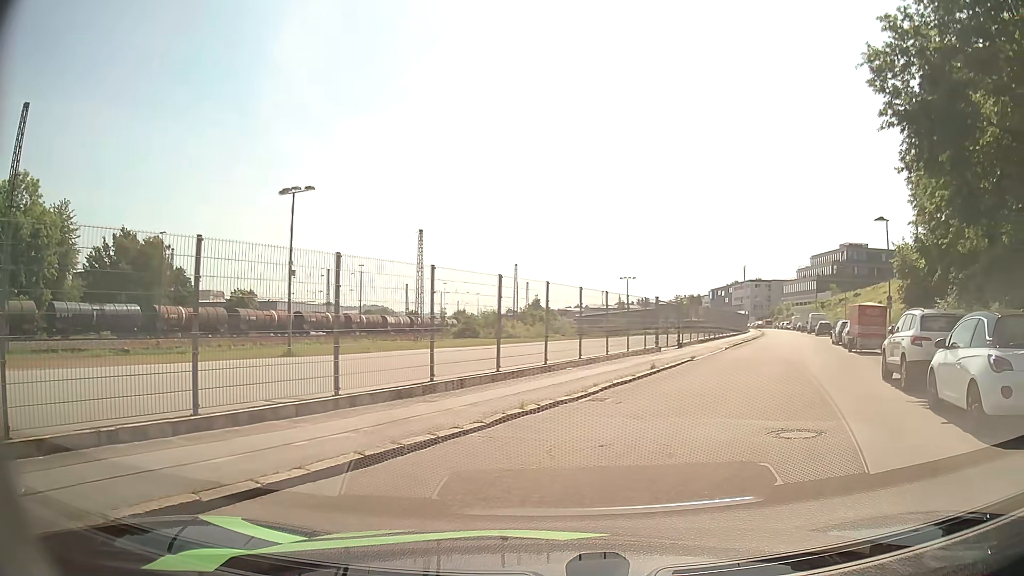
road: residential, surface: asphalt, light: Day
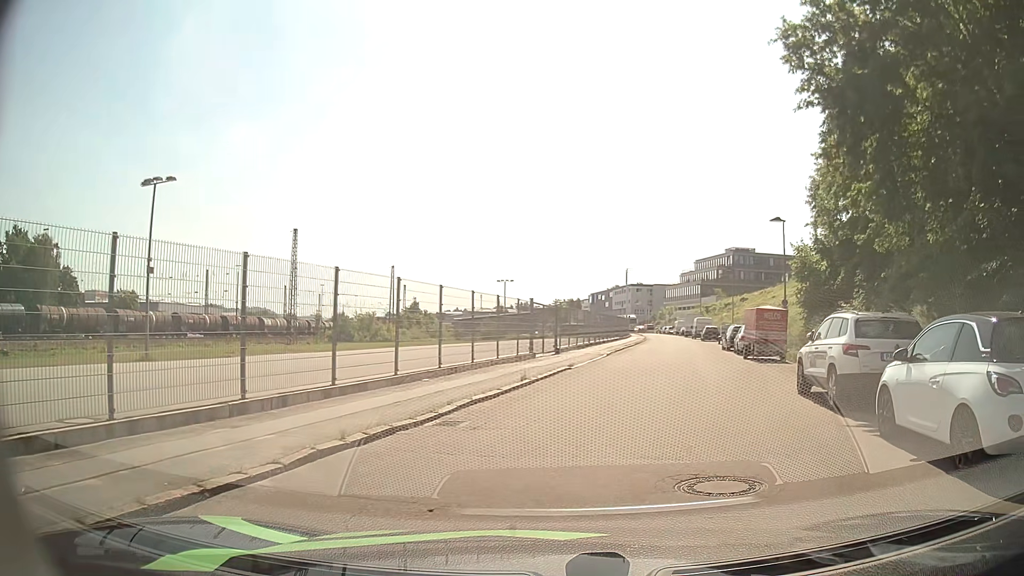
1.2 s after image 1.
(+0.2, +2.5) m; +7°
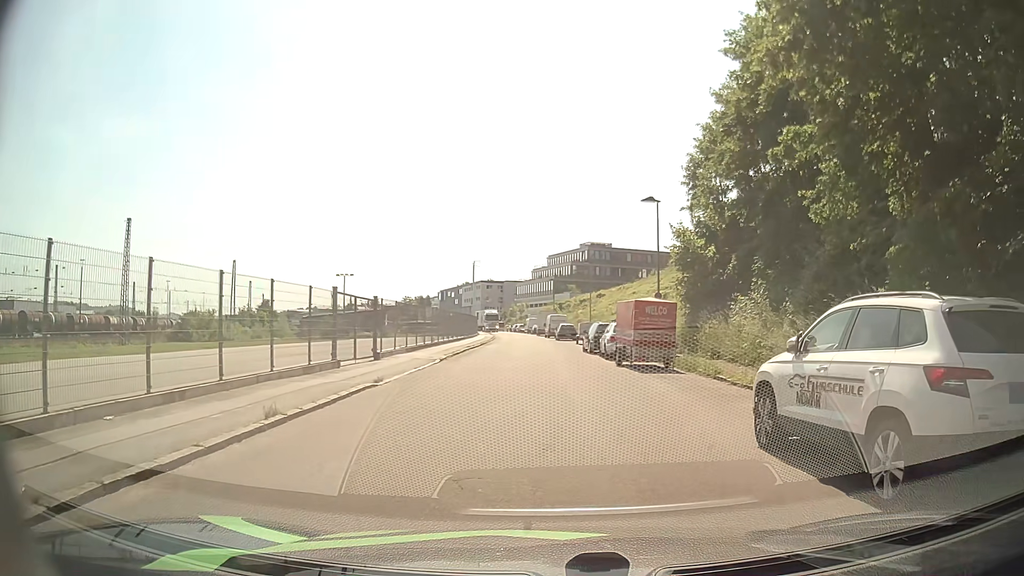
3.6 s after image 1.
(+1.0, +6.6) m; +13°
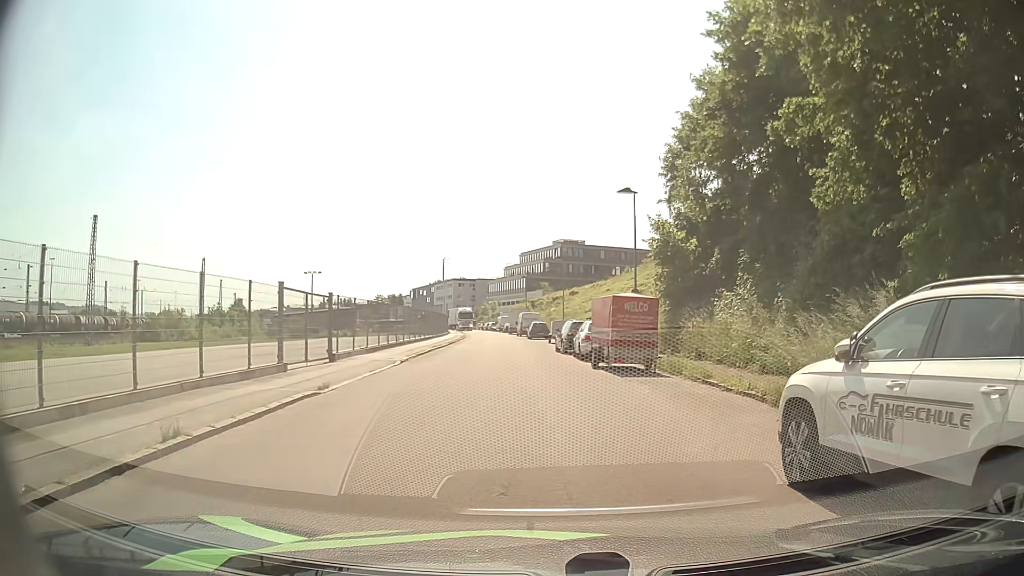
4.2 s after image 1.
(+0.1, +2.0) m; +3°
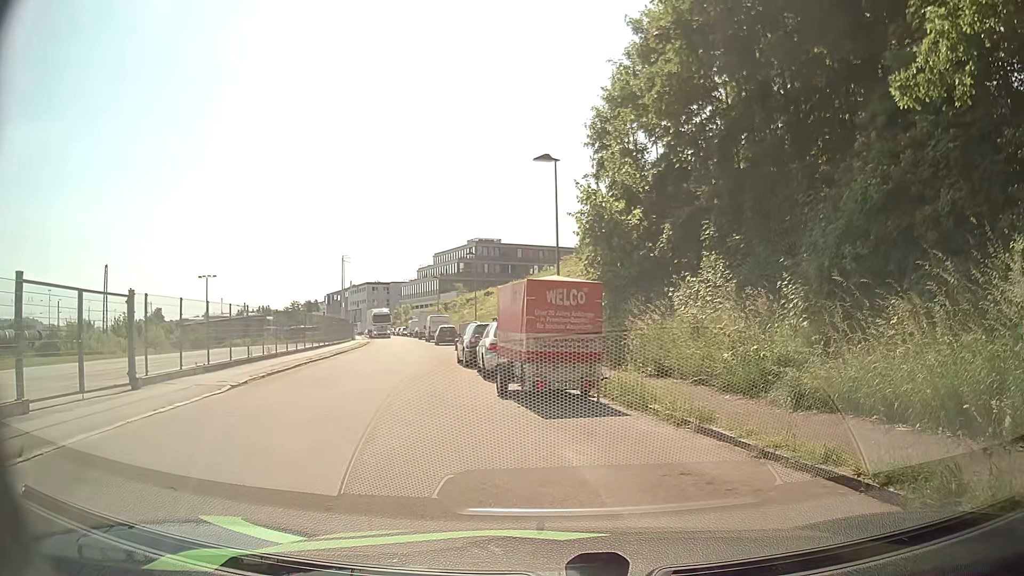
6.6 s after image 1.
(+0.5, +7.2) m; +7°
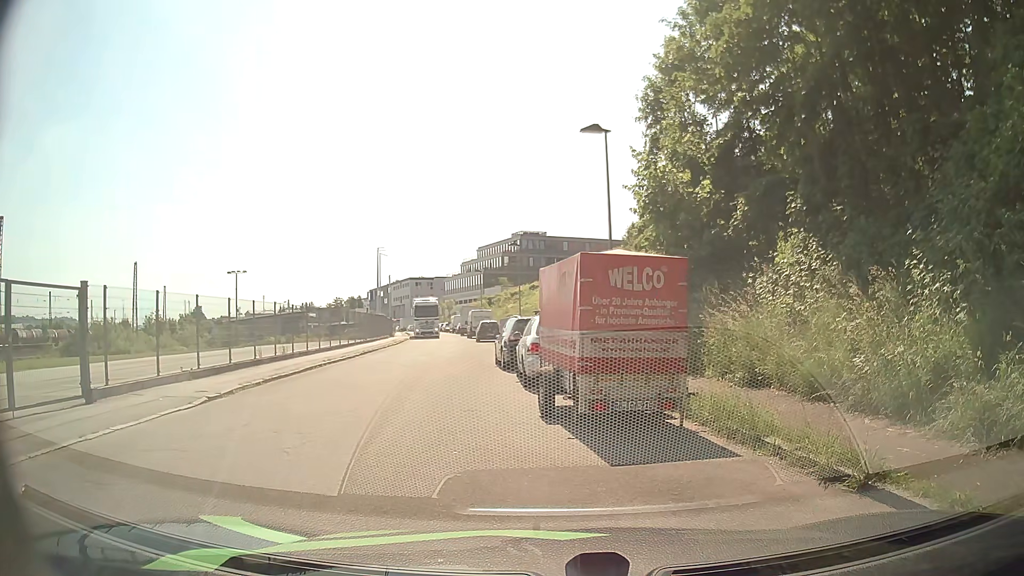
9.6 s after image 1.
(-0.1, +3.3) m; -1°
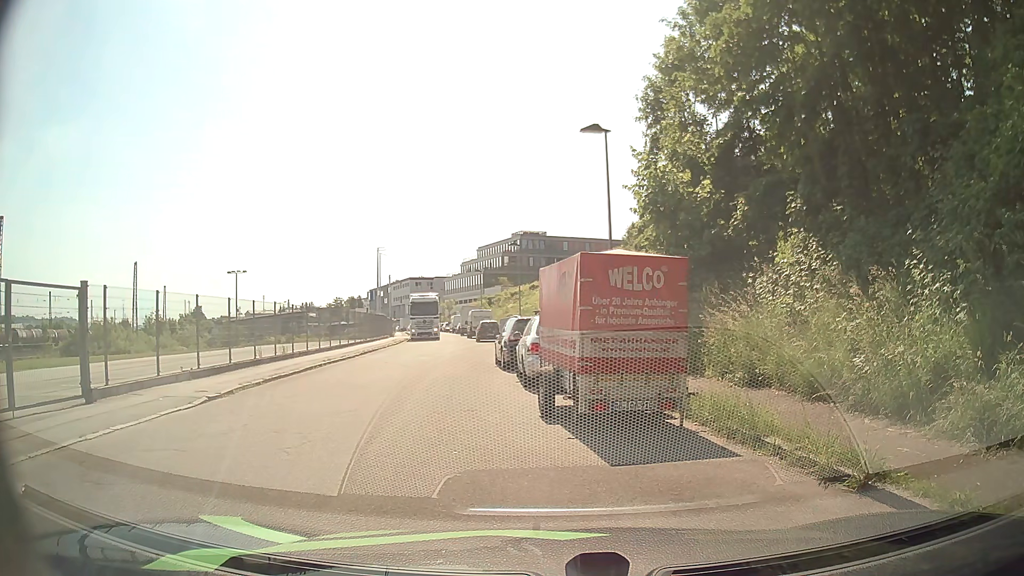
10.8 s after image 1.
(0.0, 0.0) m; 0°
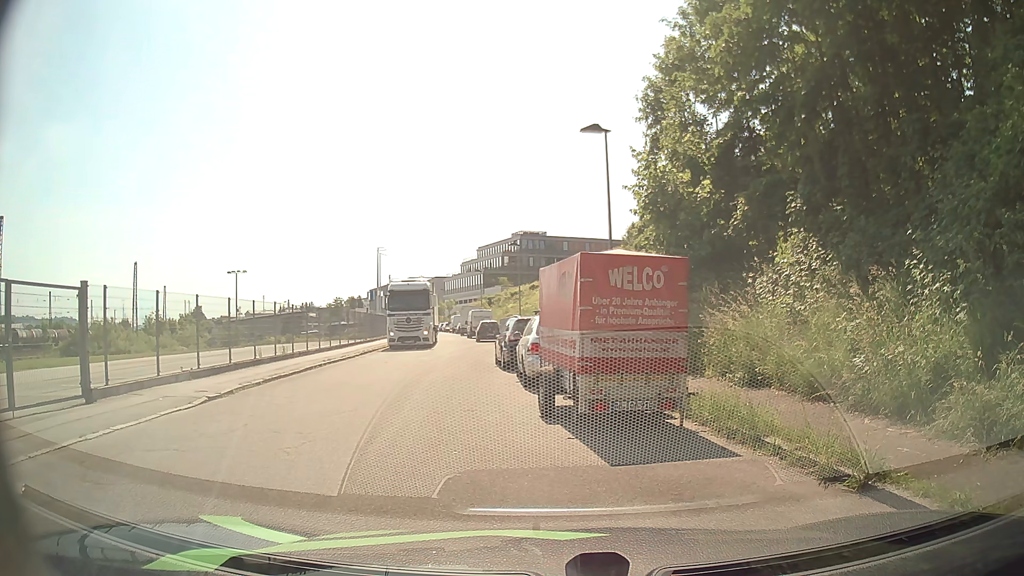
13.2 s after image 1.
(0.0, 0.0) m; 0°
